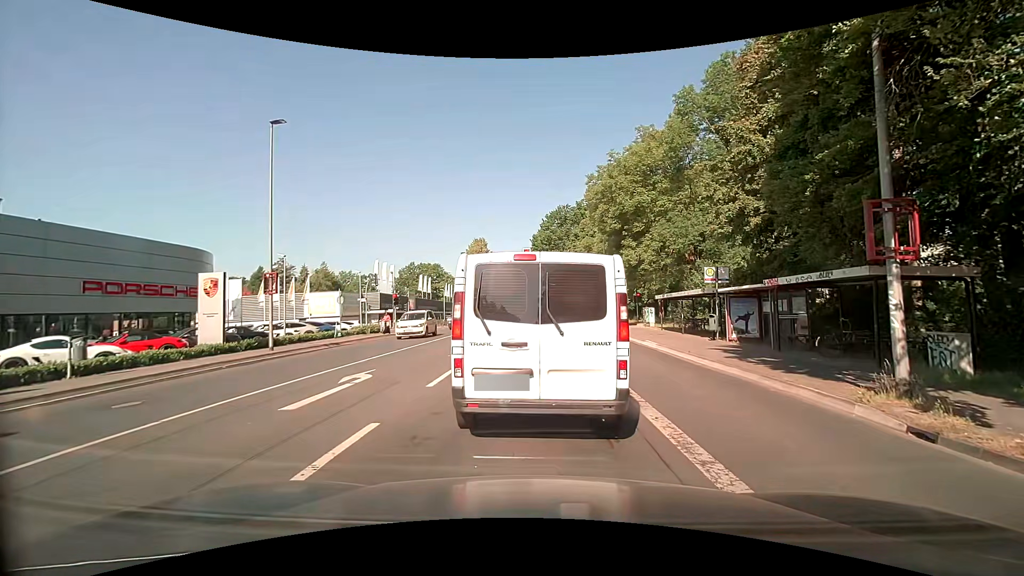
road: secondary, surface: asphalt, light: Day
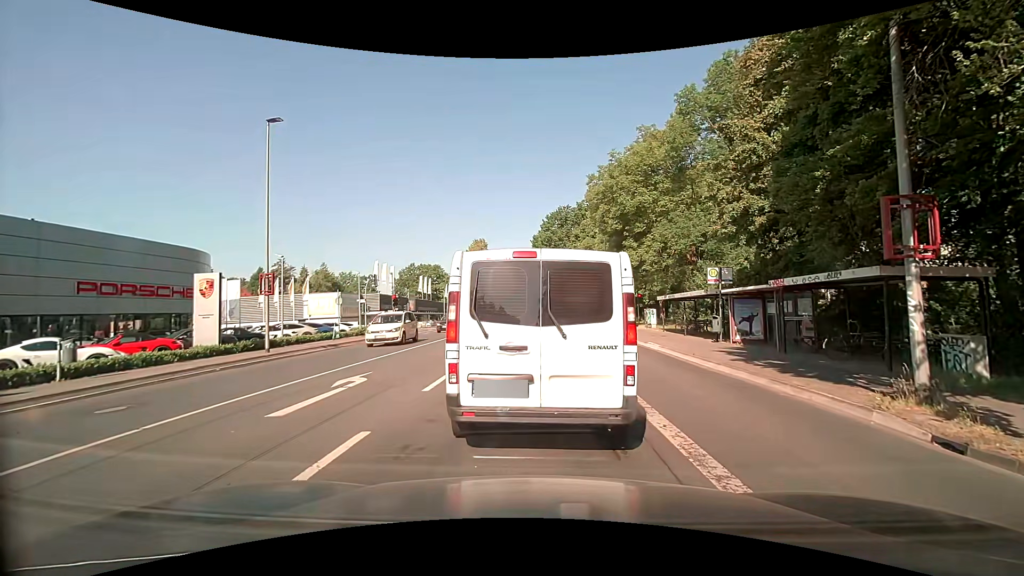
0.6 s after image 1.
(0.0, +0.3) m; 0°
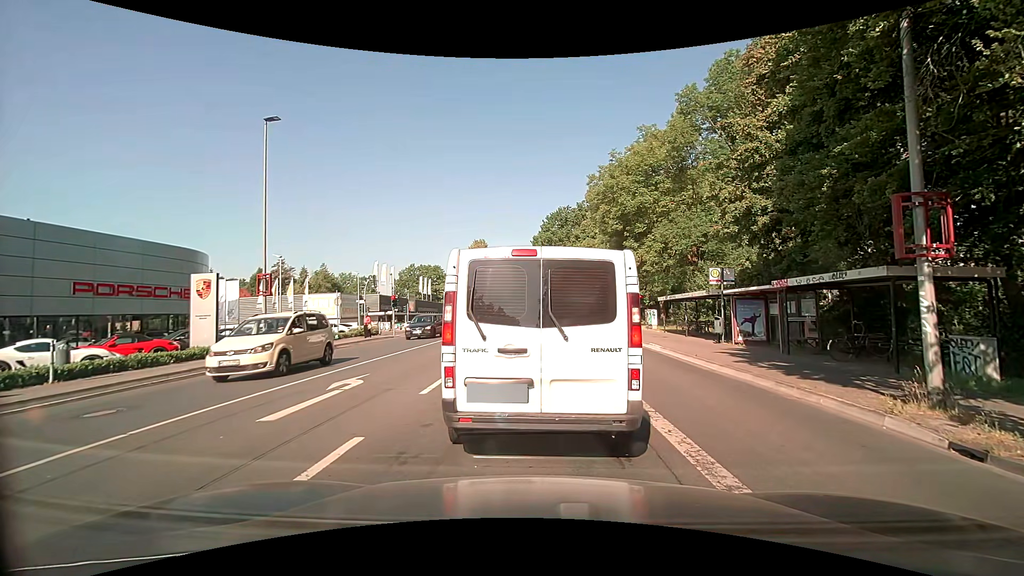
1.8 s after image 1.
(0.0, +0.2) m; 0°
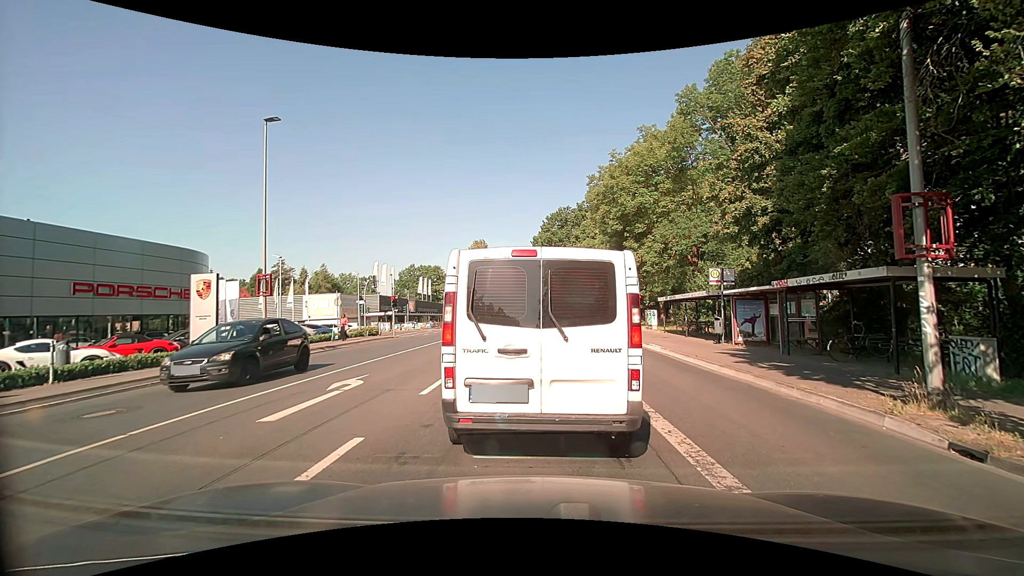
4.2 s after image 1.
(0.0, +0.1) m; 0°
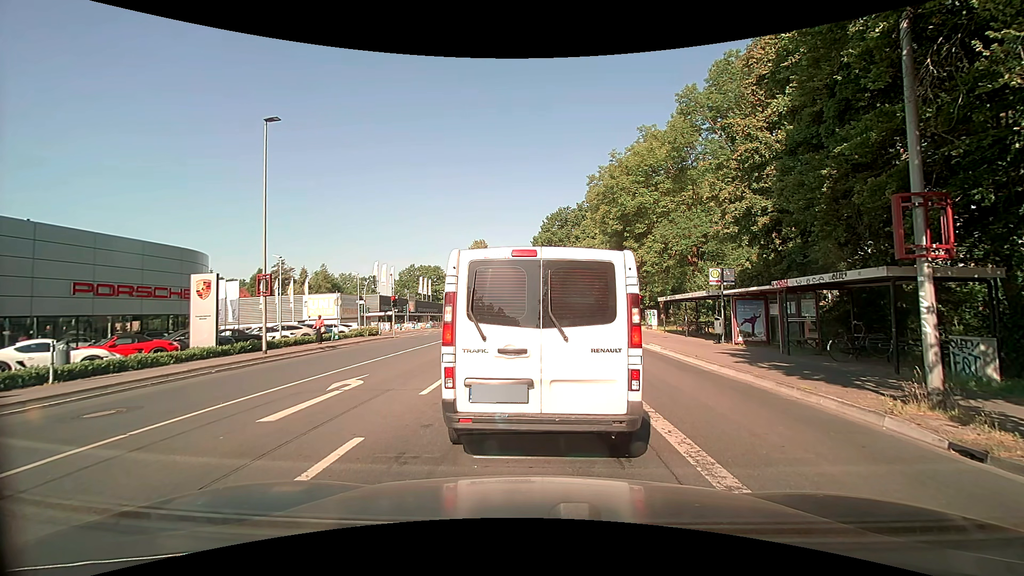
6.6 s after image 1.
(0.0, 0.0) m; 0°
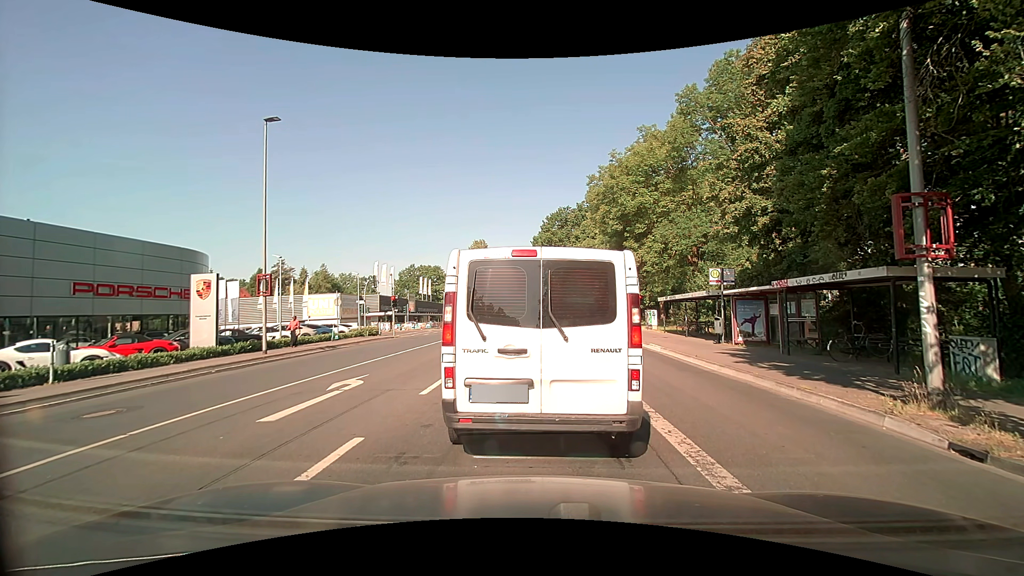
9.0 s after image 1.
(0.0, 0.0) m; 0°
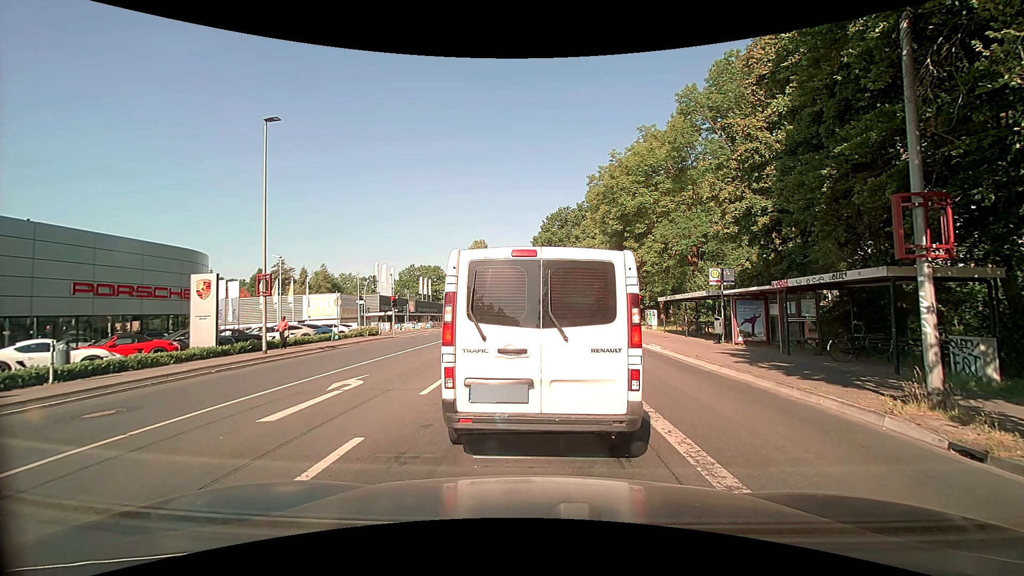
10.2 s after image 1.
(0.0, 0.0) m; 0°
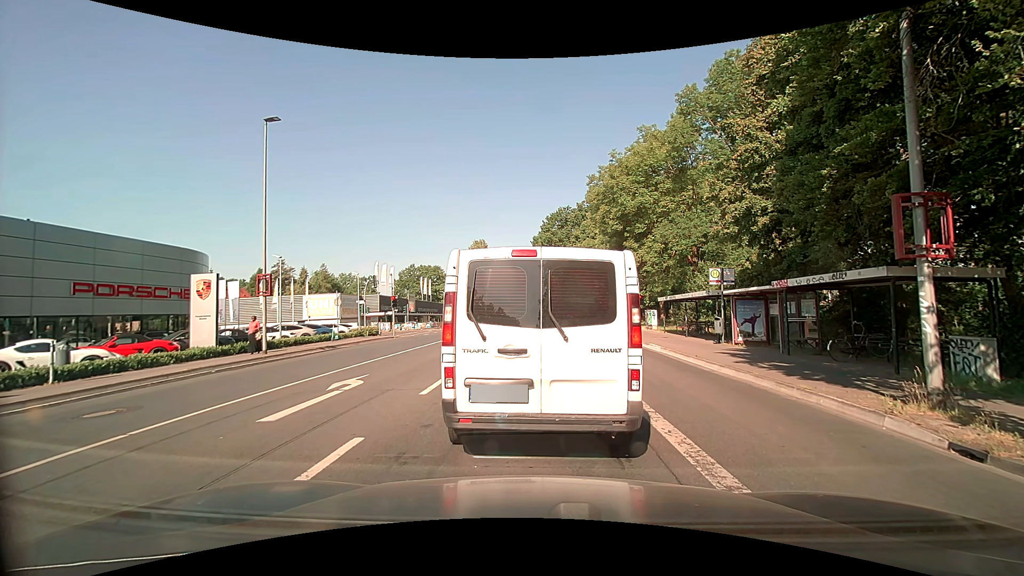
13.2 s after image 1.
(0.0, 0.0) m; 0°
(0, +10) (-1, +20) (-1, +30) (-1, +40) (-1, +50) (-1, +60) (-1, +70) (-1, +80) (-1, +90) (-2, +100) m
